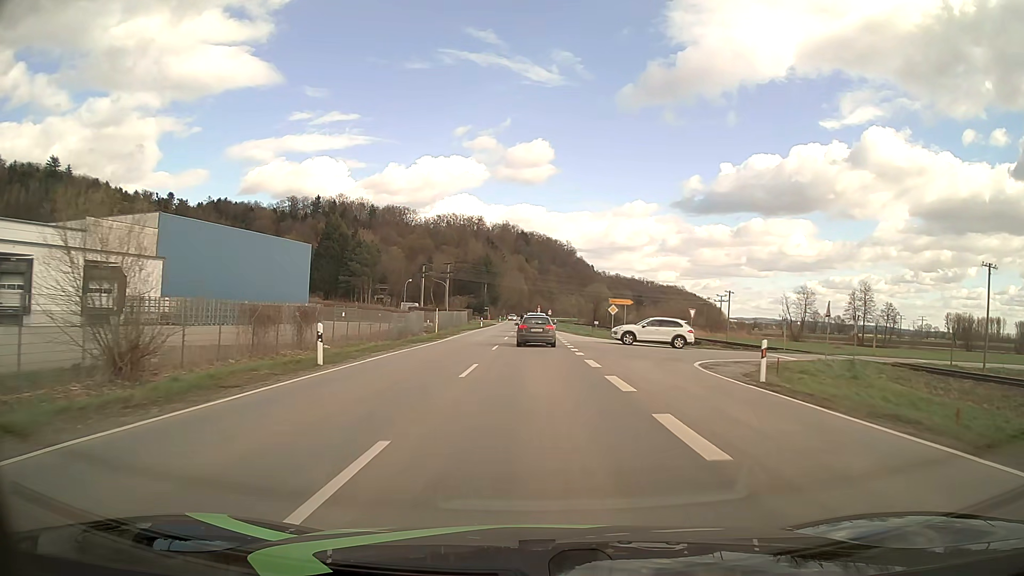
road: secondary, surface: asphalt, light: Day
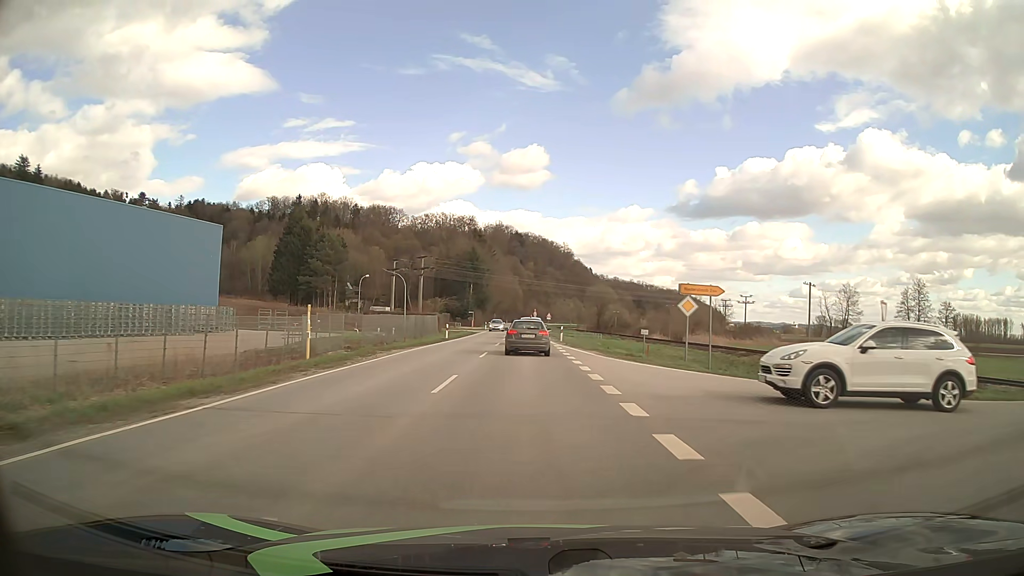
(+0.1, +26.7) m; 0°
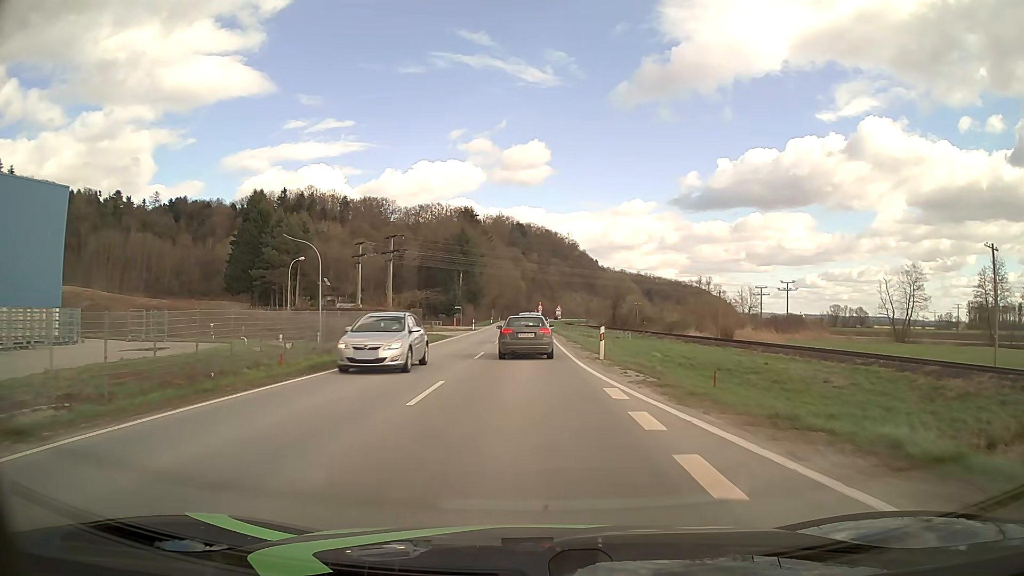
(0.0, +26.1) m; 0°
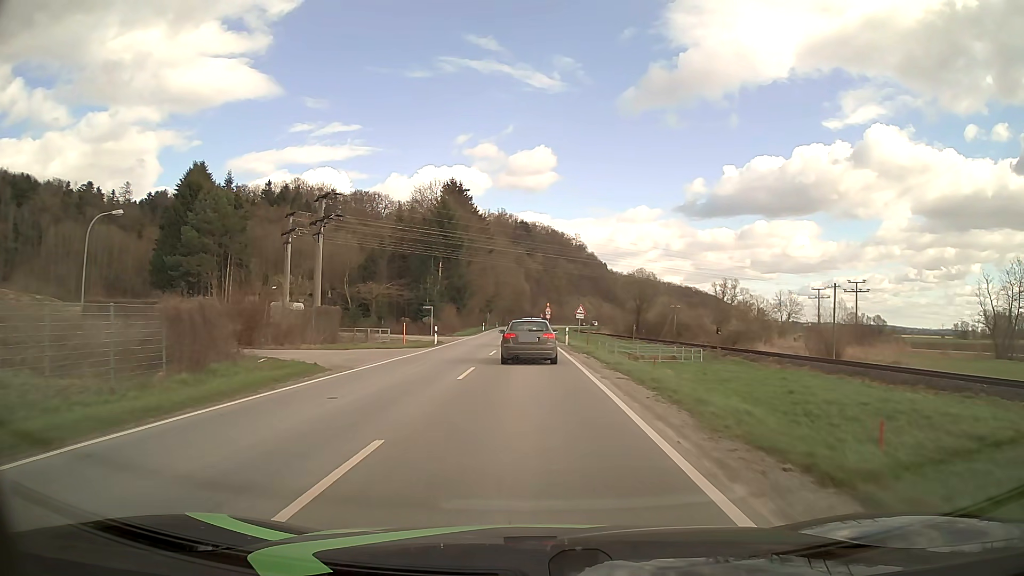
(-0.3, +30.3) m; -1°
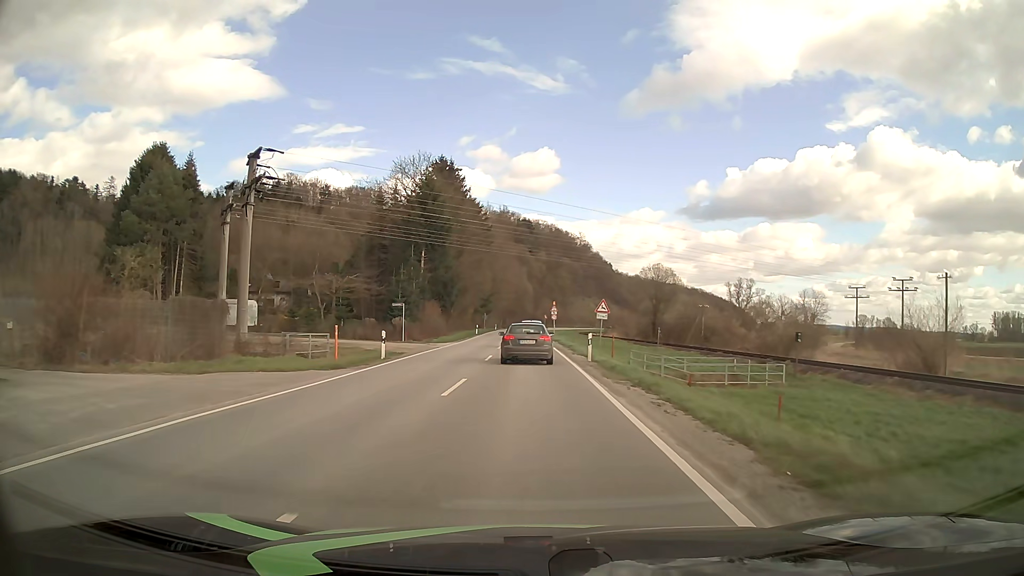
(0.0, +15.0) m; 0°
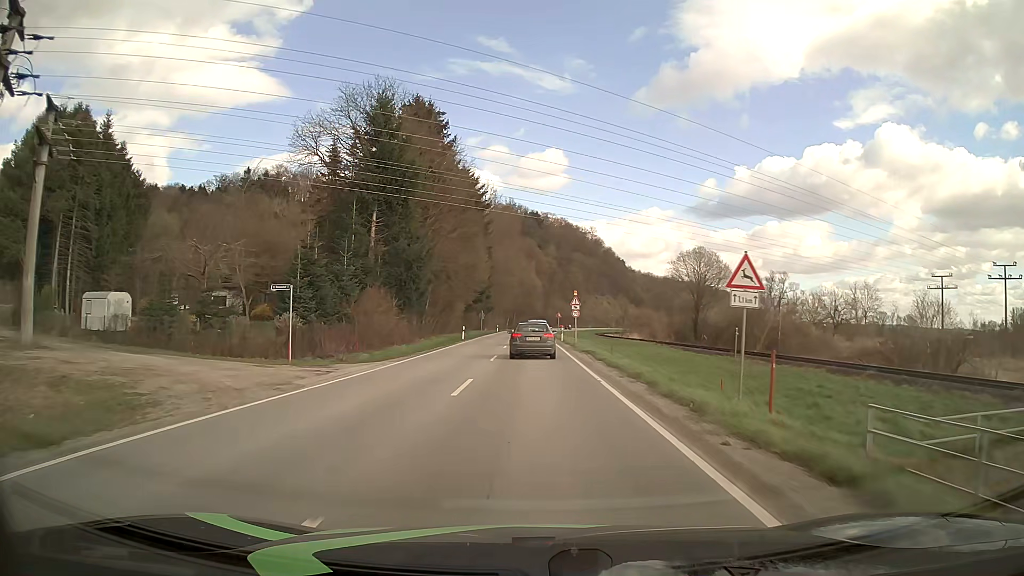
(-0.2, +24.3) m; -1°
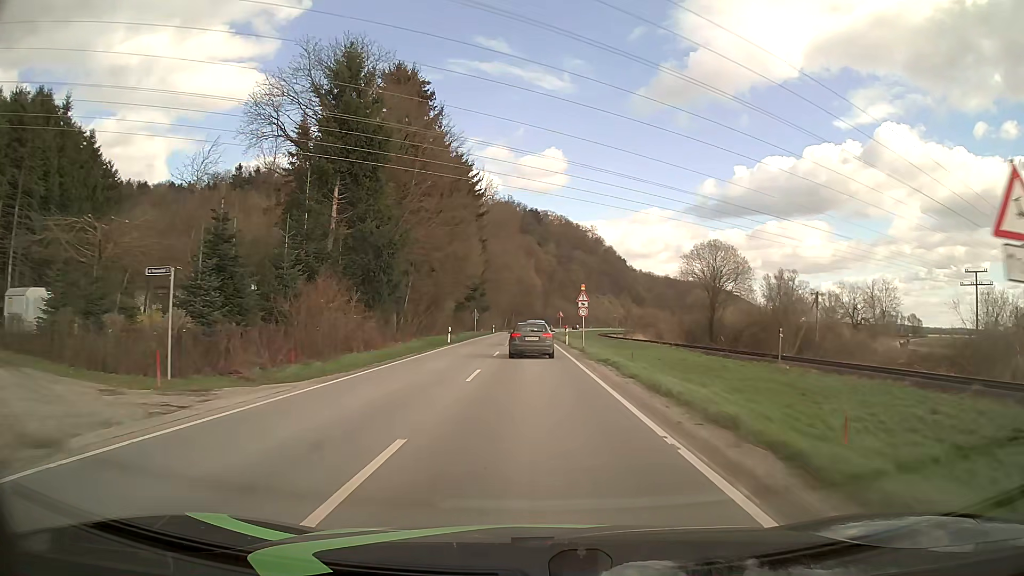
(0.0, +8.6) m; 0°
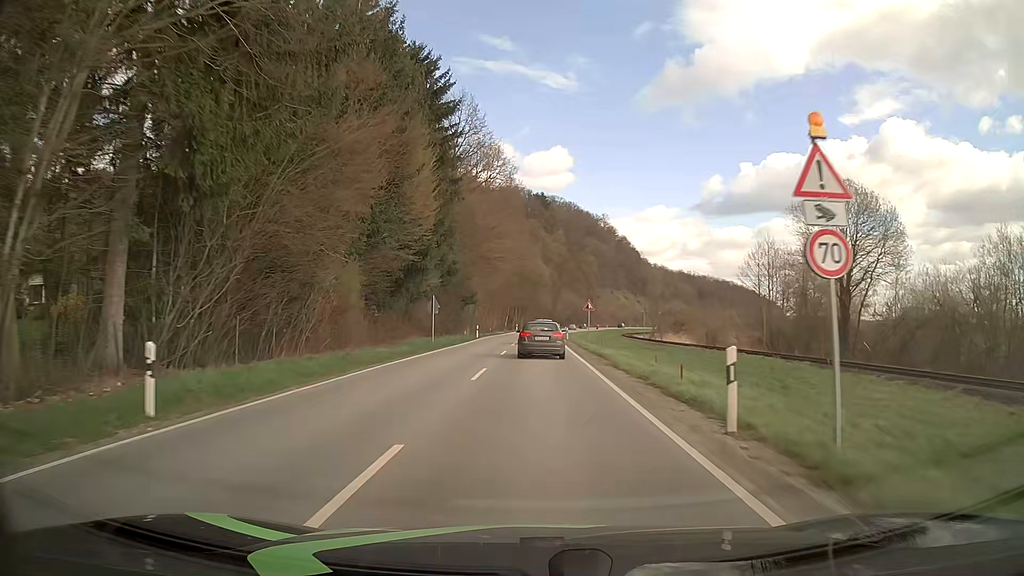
(-0.3, +36.5) m; -1°
(0, +10) (0, +20) (0, +30) (0, +40) (0, +50) (0, +60) (+1, +70) (+1, +80) (+1, +90) (+2, +100) m
